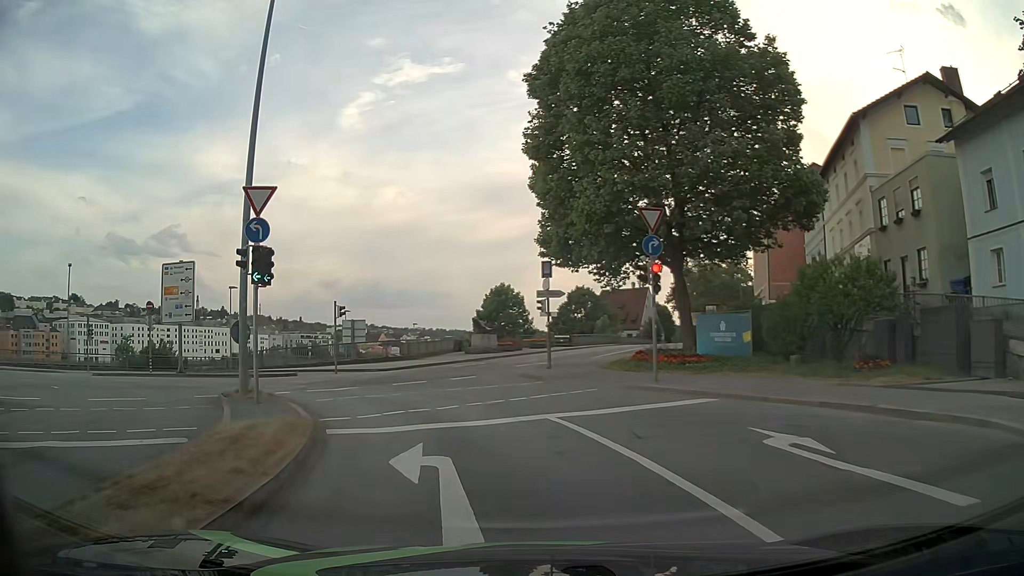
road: primary_link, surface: asphalt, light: Day
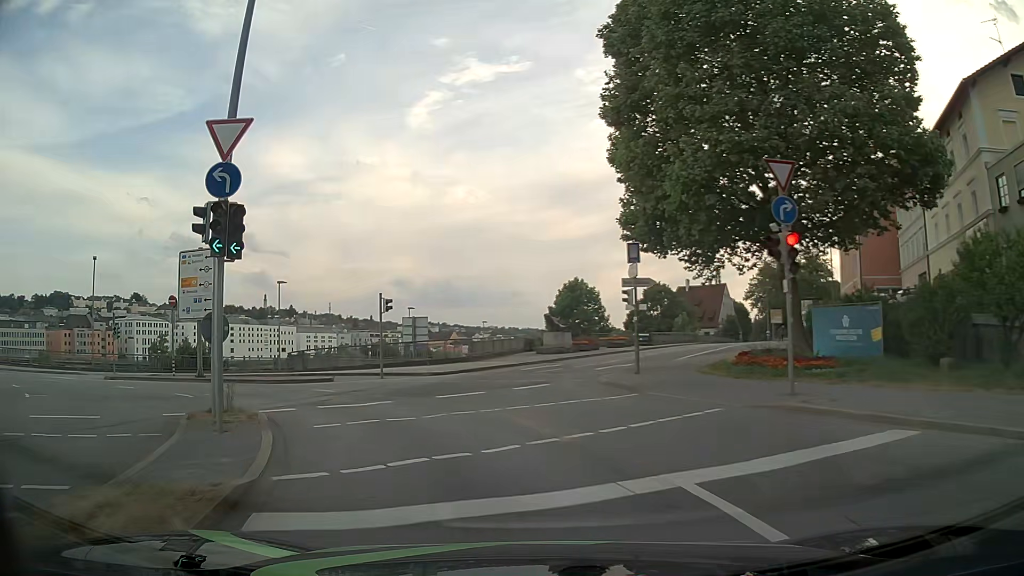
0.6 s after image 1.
(-0.3, +5.1) m; -6°
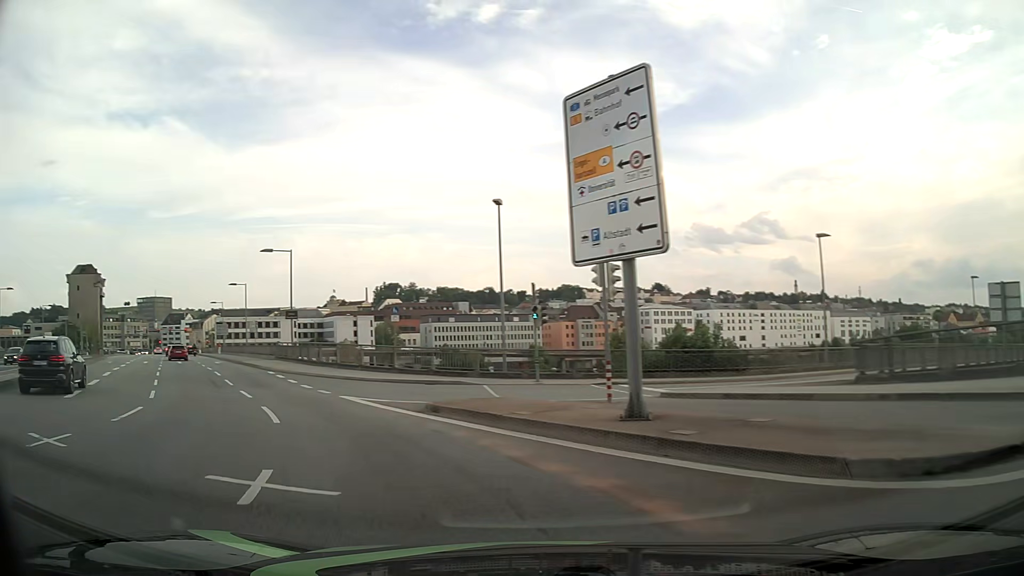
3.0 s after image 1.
(-6.8, +18.1) m; -46°
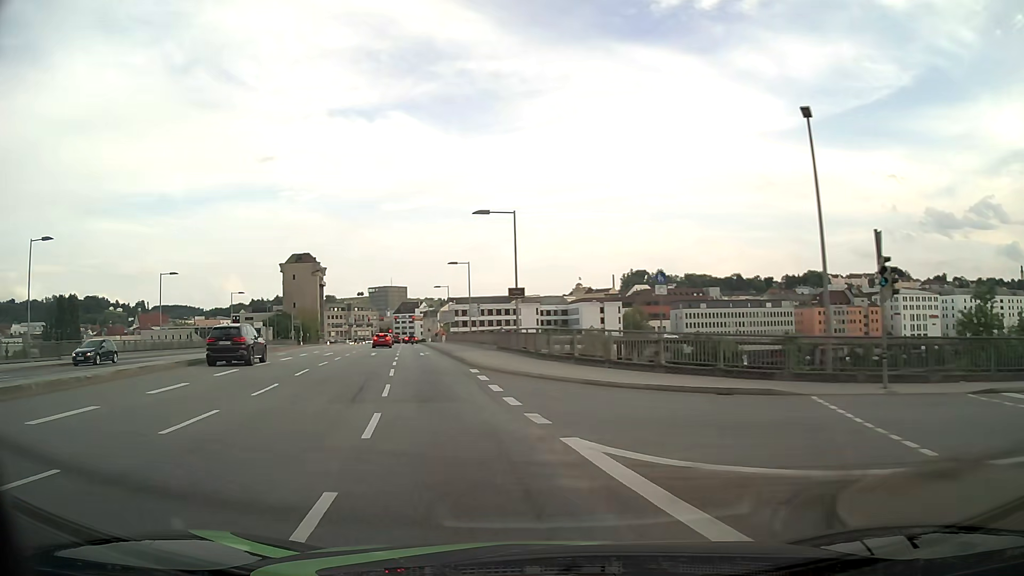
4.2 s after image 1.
(-2.2, +10.7) m; -20°
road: primary
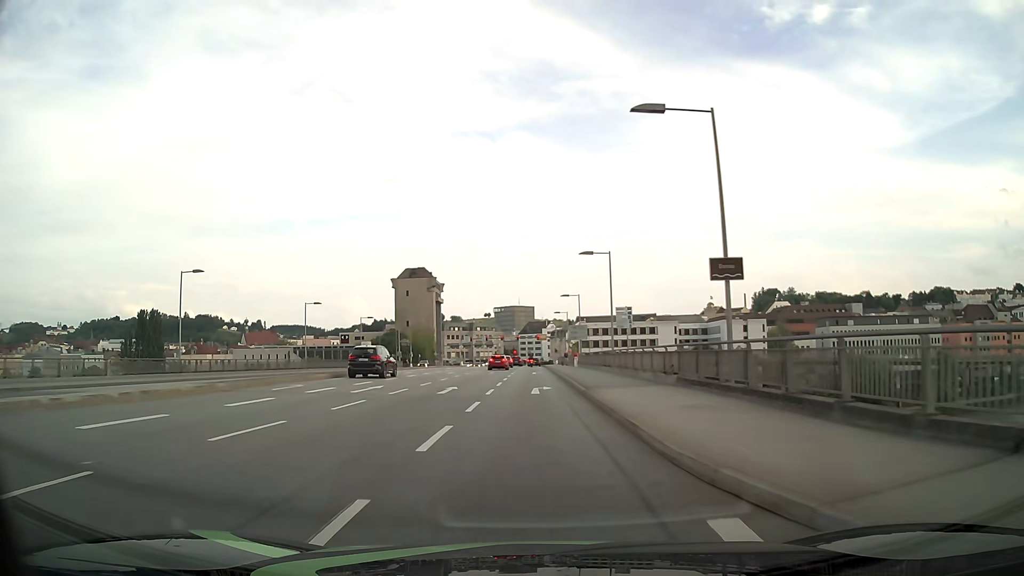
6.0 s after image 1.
(-2.6, +19.1) m; -11°
(0, +10) (0, +20) (0, +30) (0, +40) (0, +50) (0, +60) (0, +70) (0, +80) (0, +90) (0, +100) m
